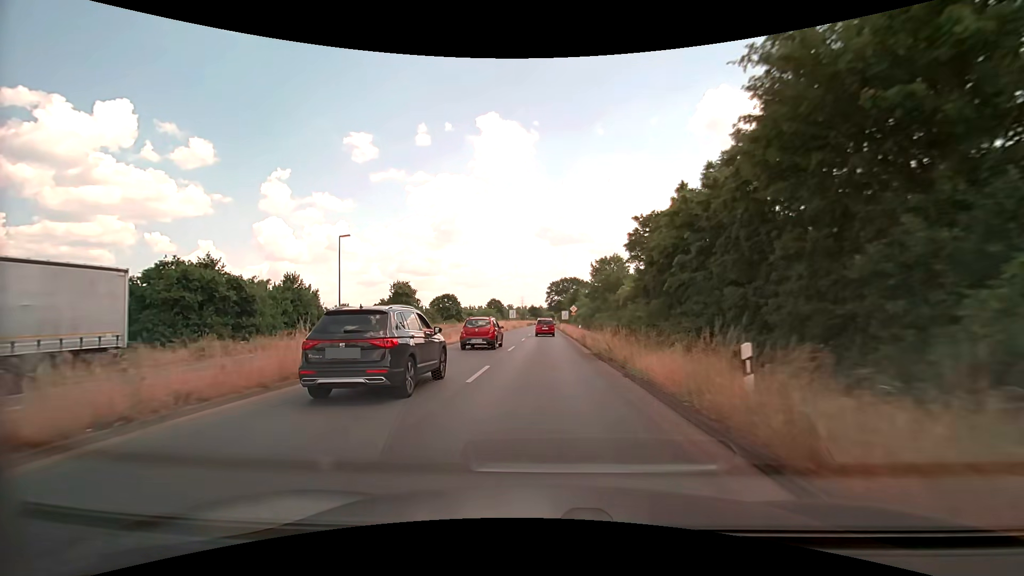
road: primary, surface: asphalt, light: Day
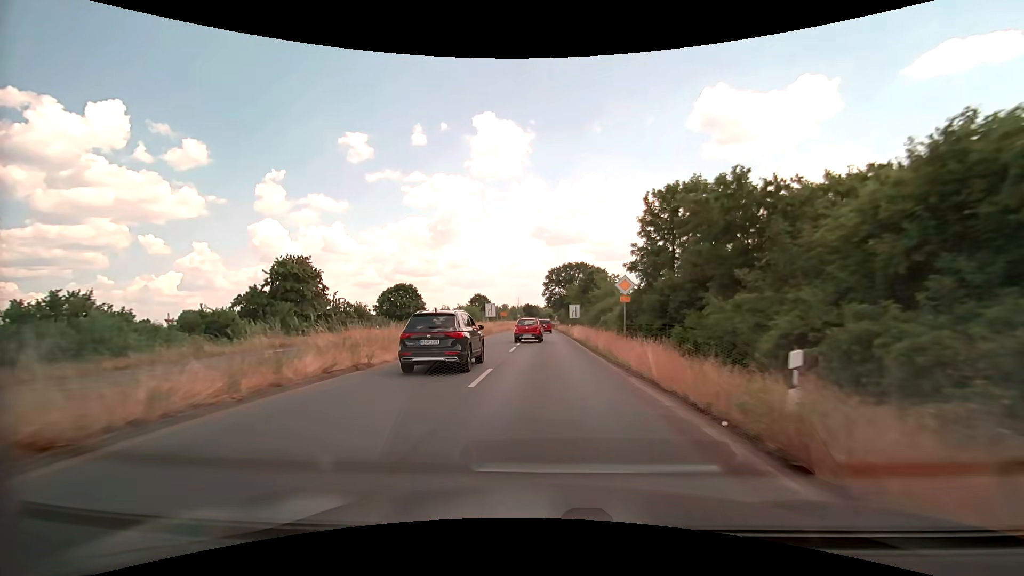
(0.0, +37.1) m; 0°
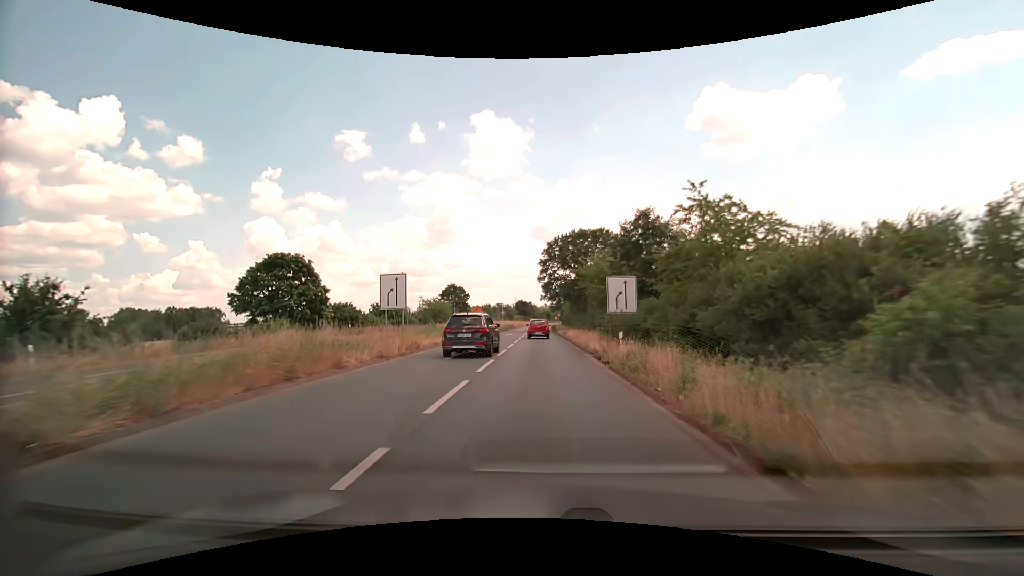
(+0.3, +39.1) m; 0°
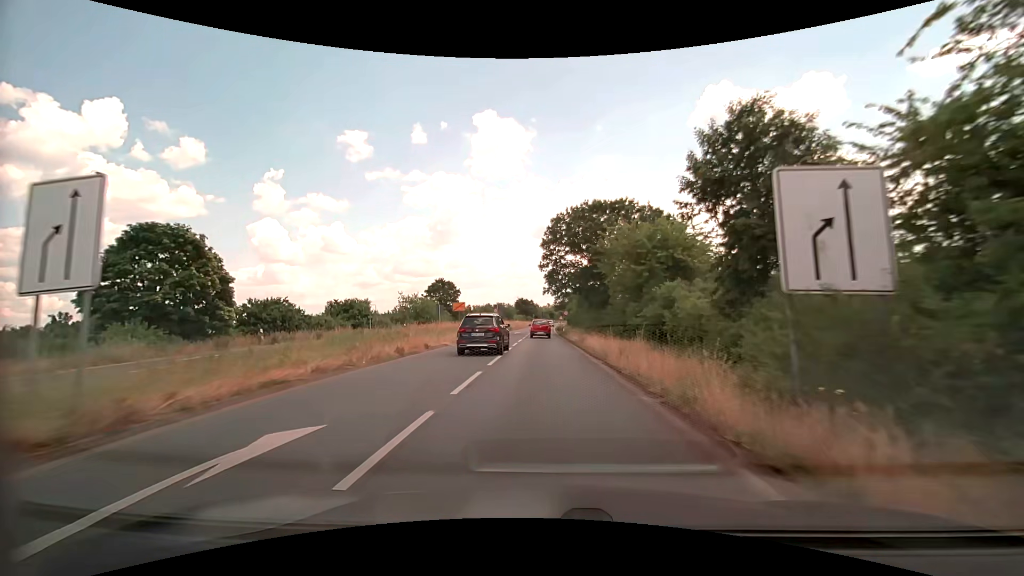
(0.0, +16.1) m; 0°
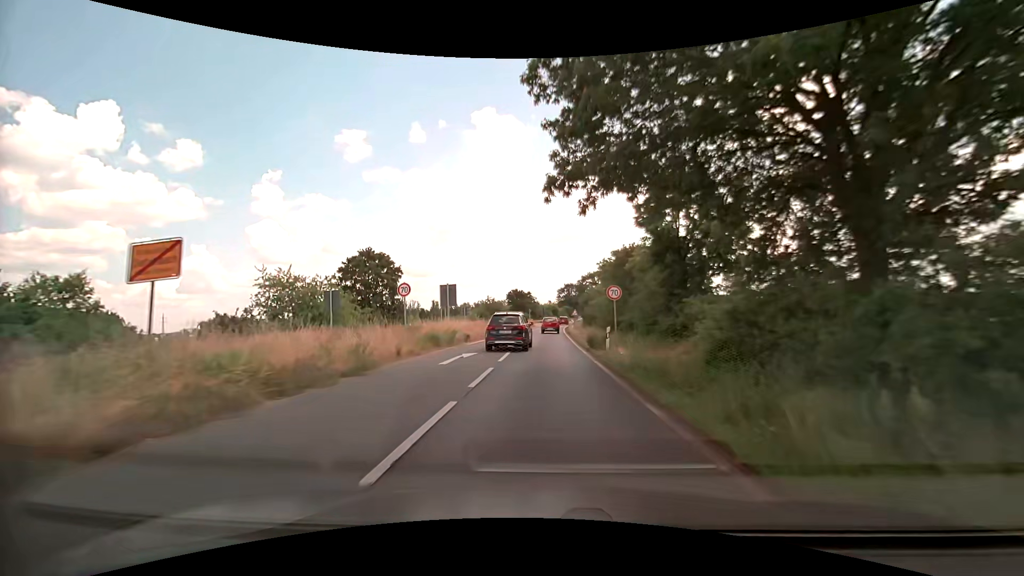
(-0.1, +41.3) m; 0°
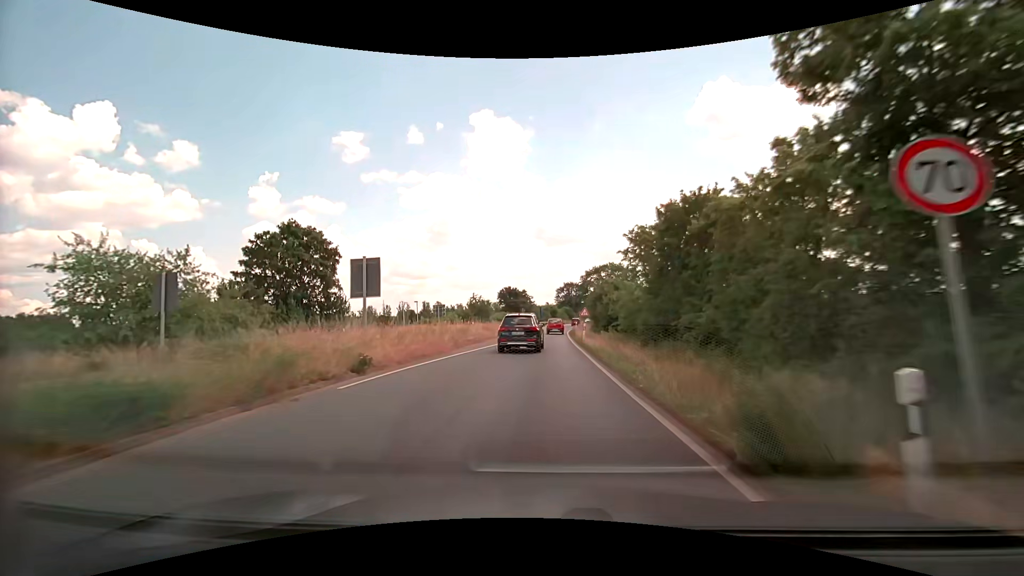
(0.0, +16.9) m; 0°
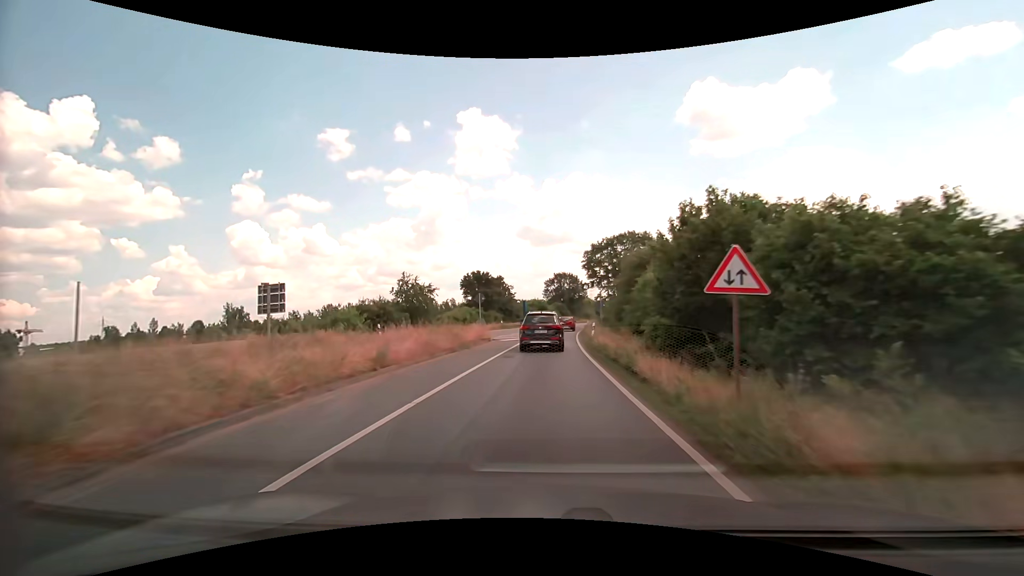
(+0.3, +34.0) m; +1°
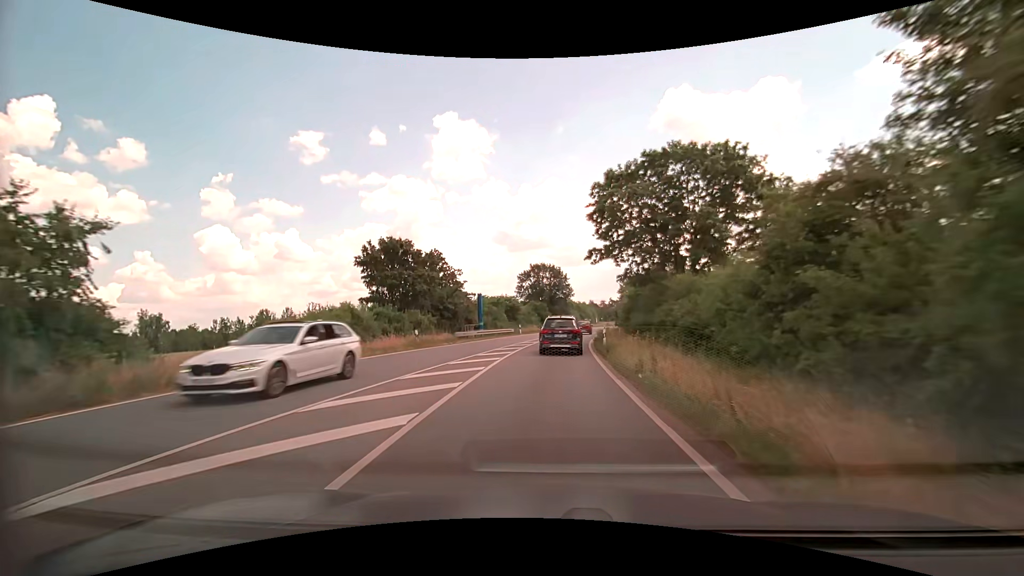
(+0.7, +33.2) m; +3°
(0, +10) (0, +20) (+1, +30) (+2, +40) (+3, +50) (+4, +60) (+6, +70) (+7, +80) (+9, +89) (+11, +99) m
